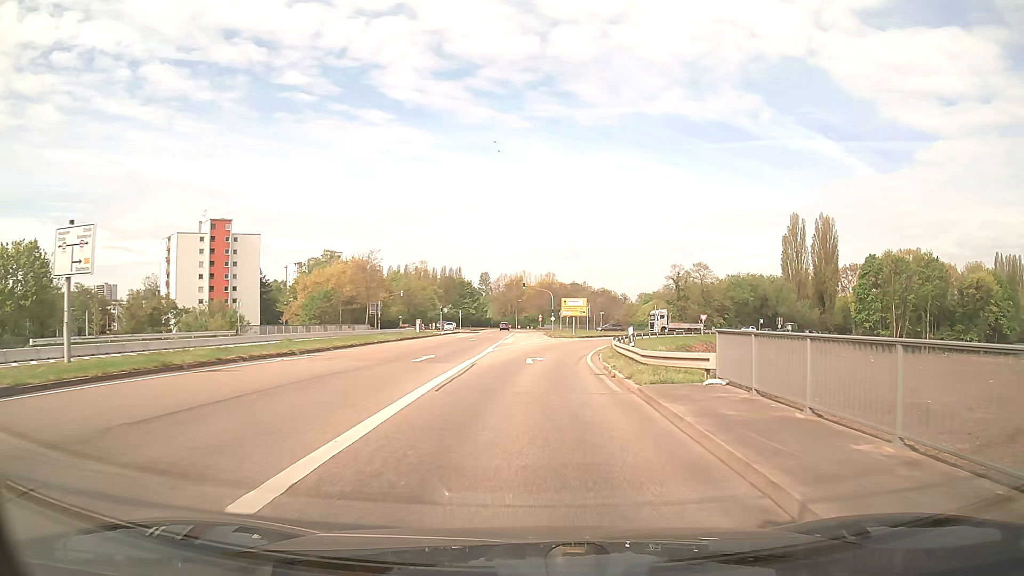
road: secondary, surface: asphalt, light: Day
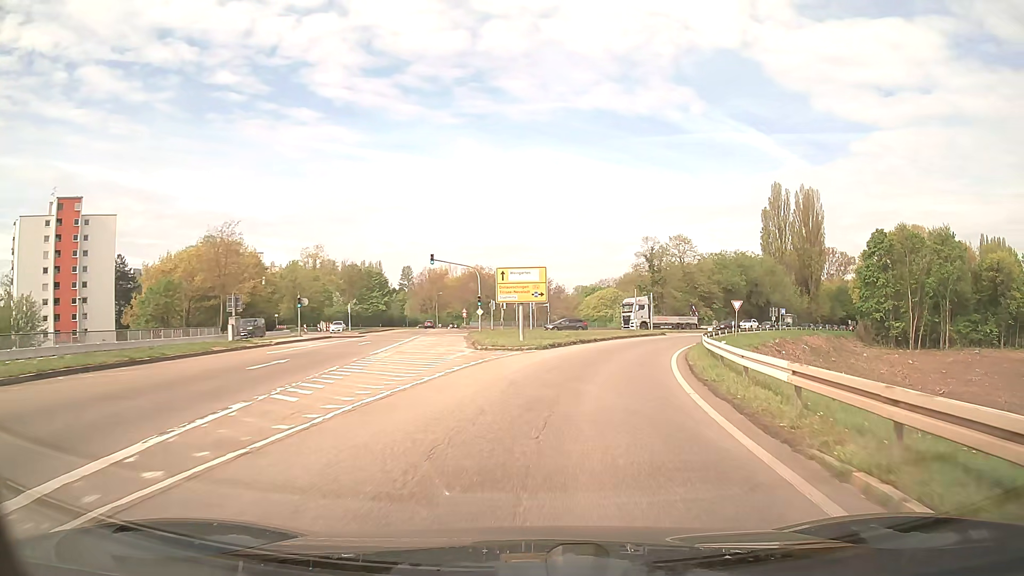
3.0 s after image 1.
(+1.1, +34.8) m; +6°
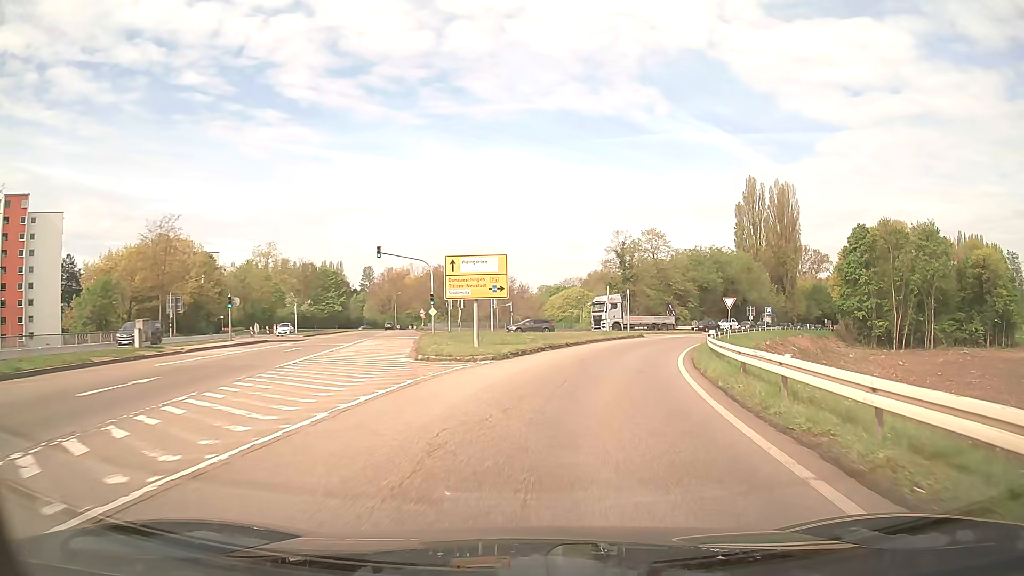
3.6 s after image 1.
(+0.2, +6.8) m; +3°
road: secondary_link
(0, +10) (+2, +20) (+4, +30) (+7, +39) (+11, +48) (+15, +57) (+20, +66) (+25, +75) (+30, +84) (+35, +92) m
